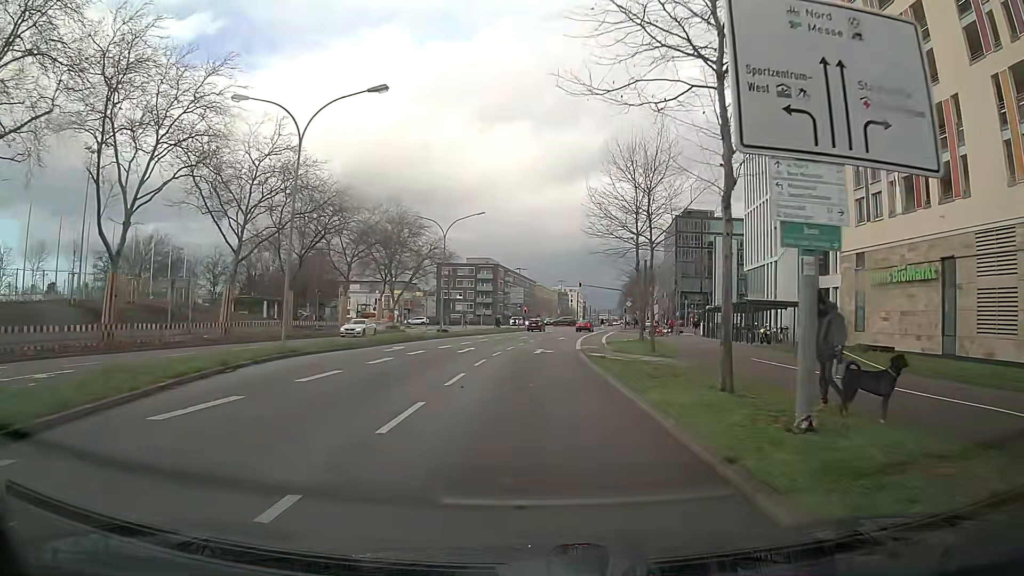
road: secondary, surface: asphalt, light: Day
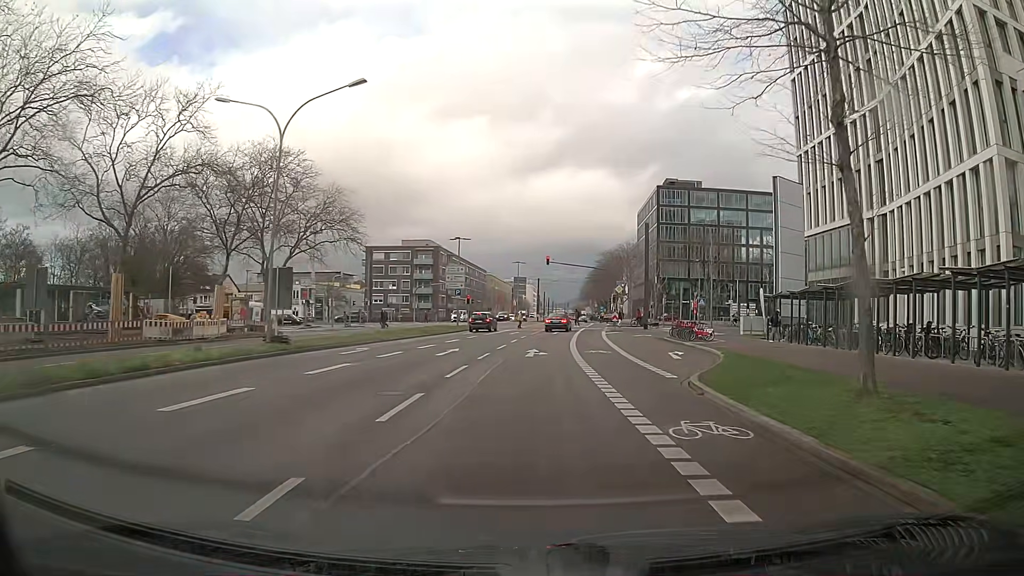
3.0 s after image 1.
(+0.7, +29.9) m; +5°
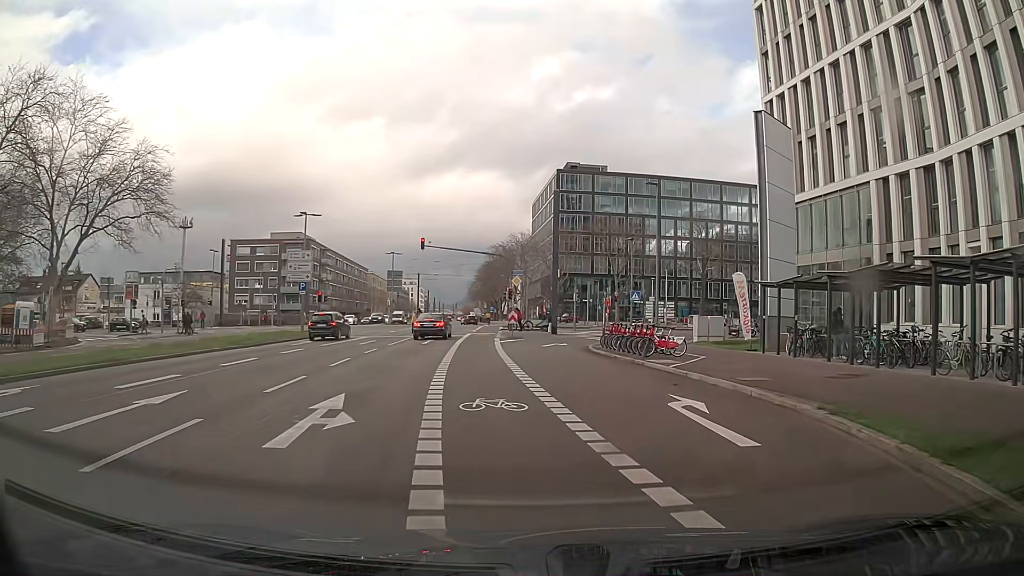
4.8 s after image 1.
(+1.2, +15.8) m; +8°
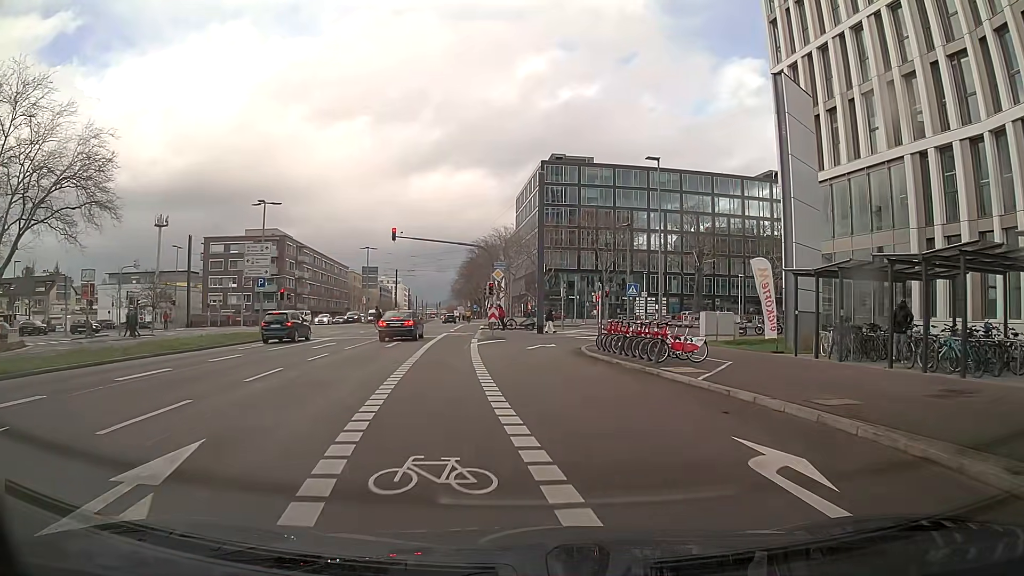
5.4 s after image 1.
(0.0, +4.8) m; +1°
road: secondary_link
(0, +10) (-1, +20) (-1, +30) (+3, +39) (+10, +46) (+19, +52) (+27, +57) (+35, +62) (+44, +67) (+53, +73) m
